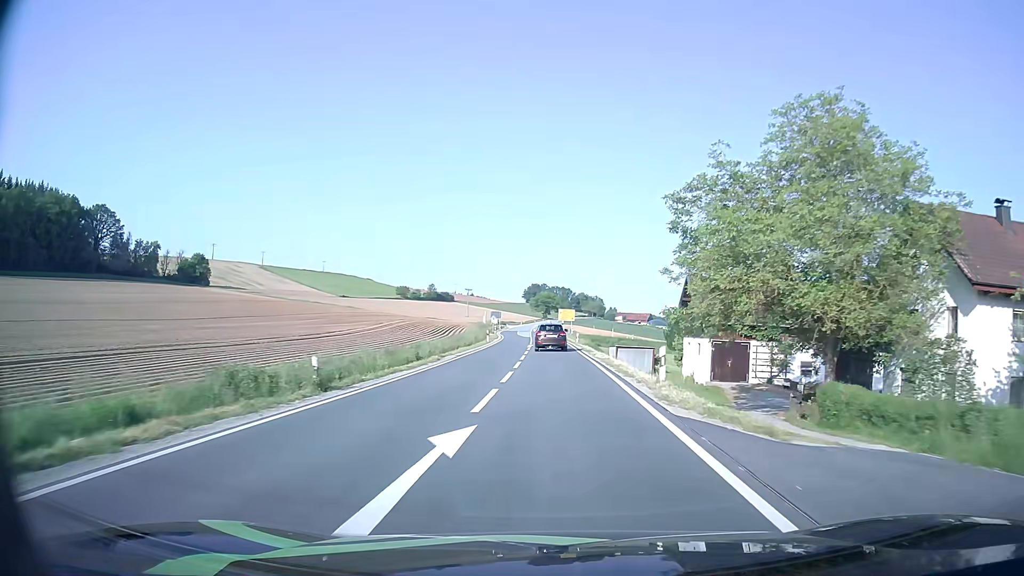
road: secondary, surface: asphalt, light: Day
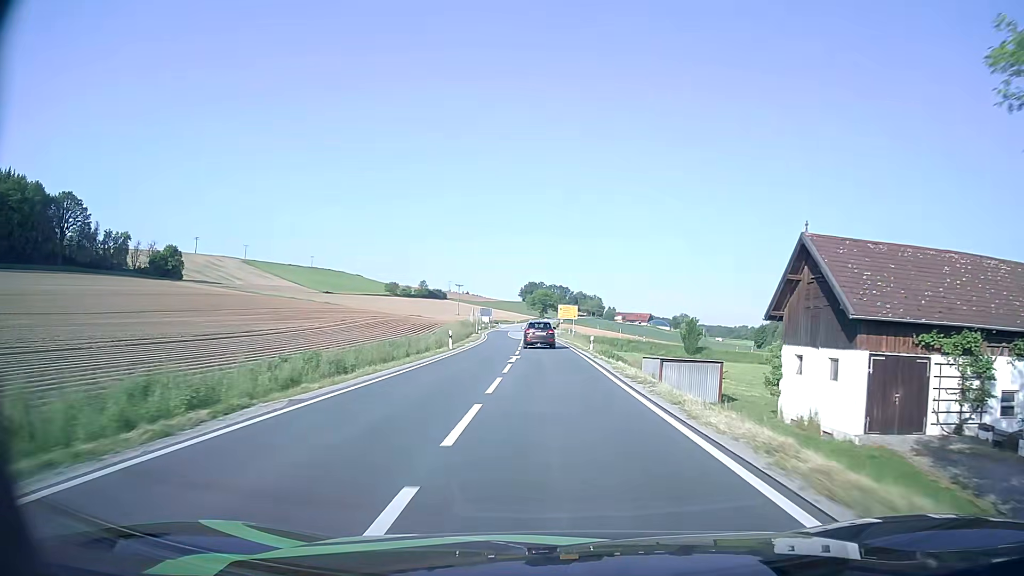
(-0.1, +21.3) m; 0°
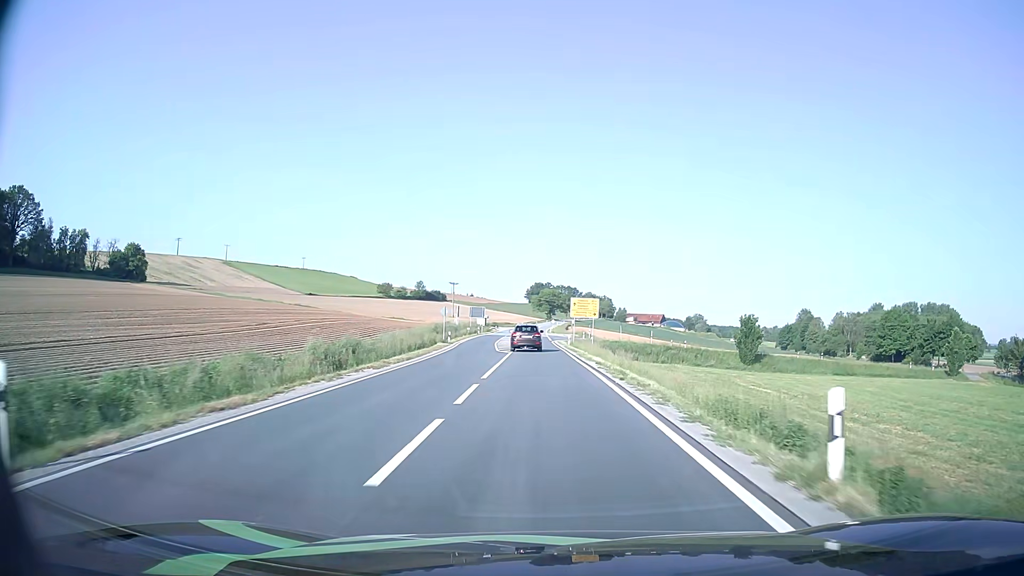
(+0.1, +32.1) m; 0°
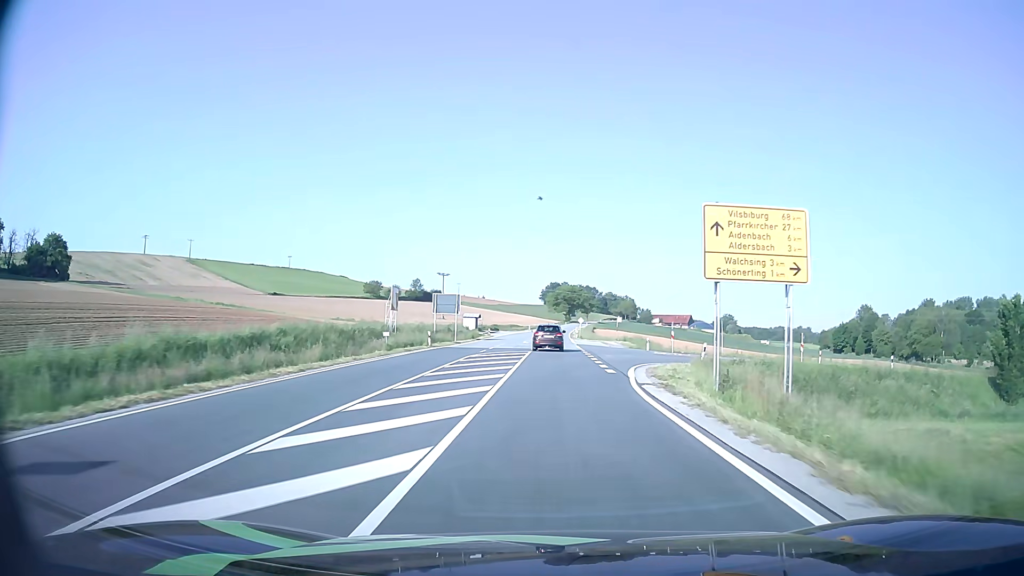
(-1.3, +54.5) m; -2°
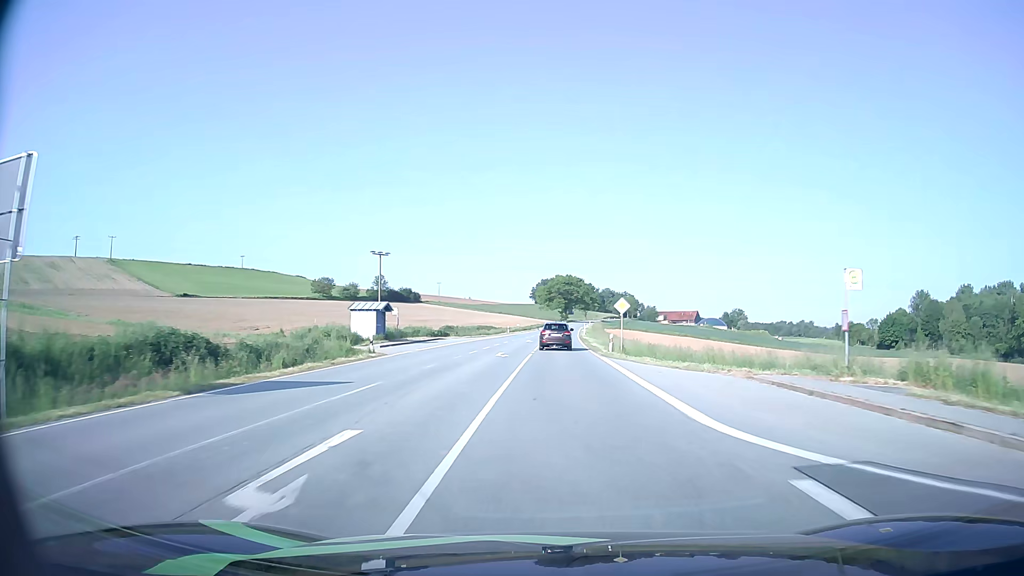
(+0.2, +57.0) m; +1°
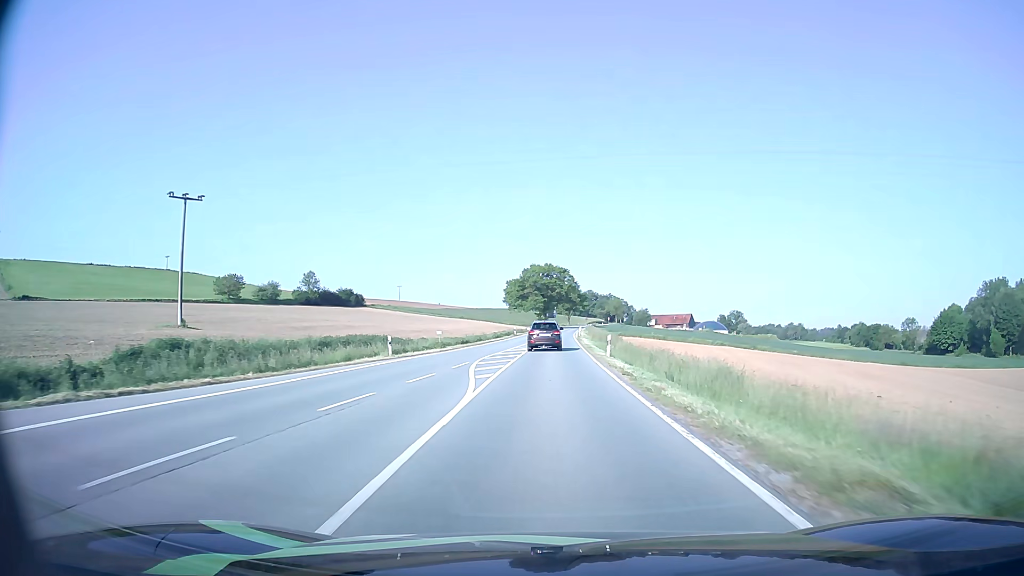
(+1.0, +58.7) m; +2°
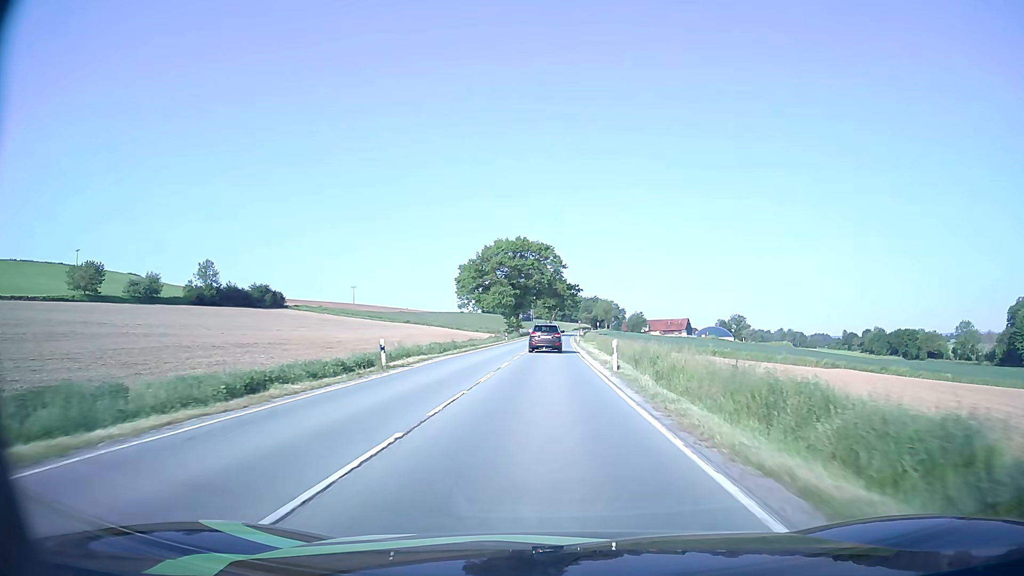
(+0.9, +57.8) m; +2°
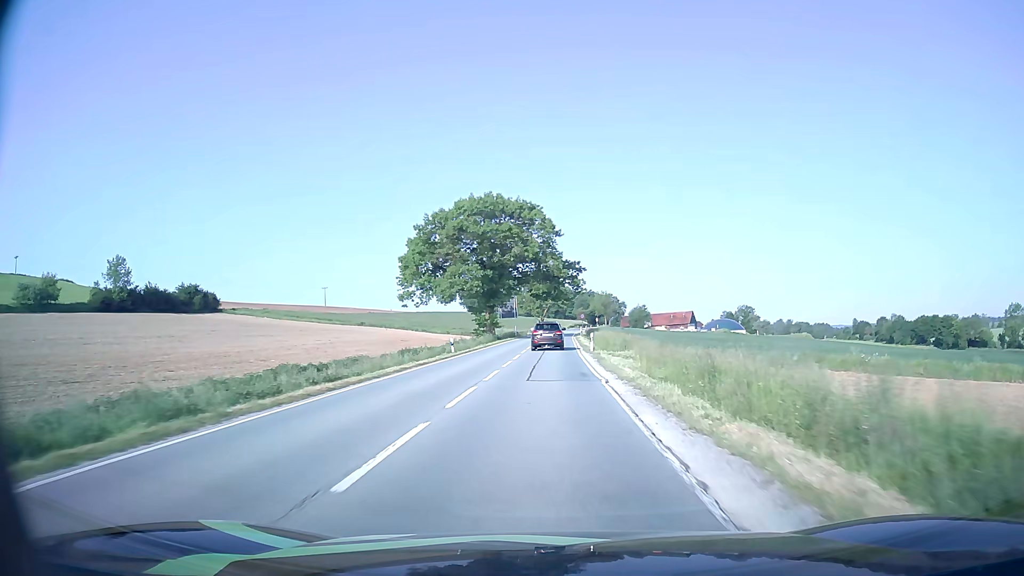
(+0.4, +35.0) m; +1°
(0, +10) (0, +20) (0, +30) (0, +40) (0, +50) (0, +60) (+1, +70) (+1, +80) (+1, +90) (+2, +100) m
